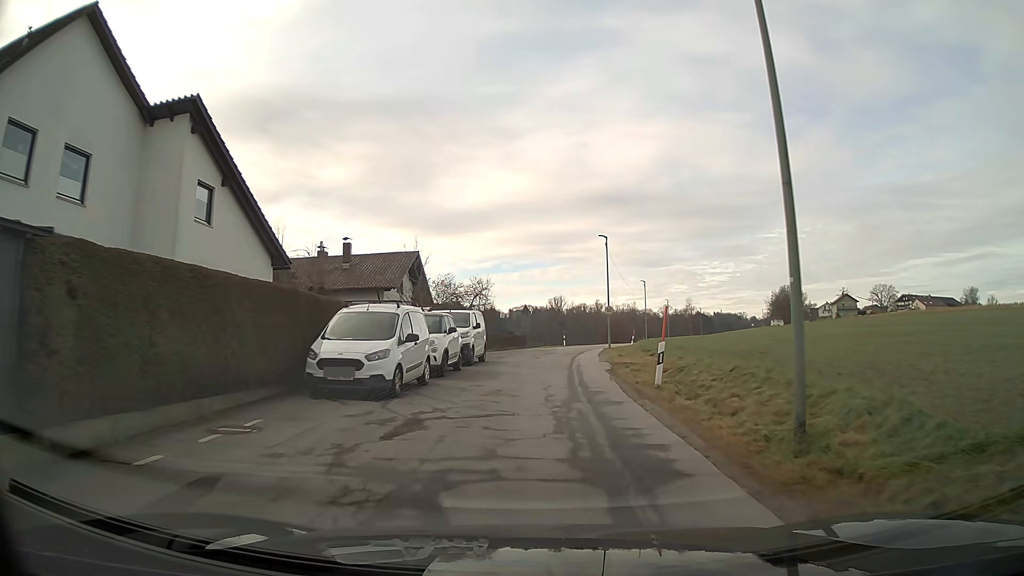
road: unclassified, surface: asphalt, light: Day
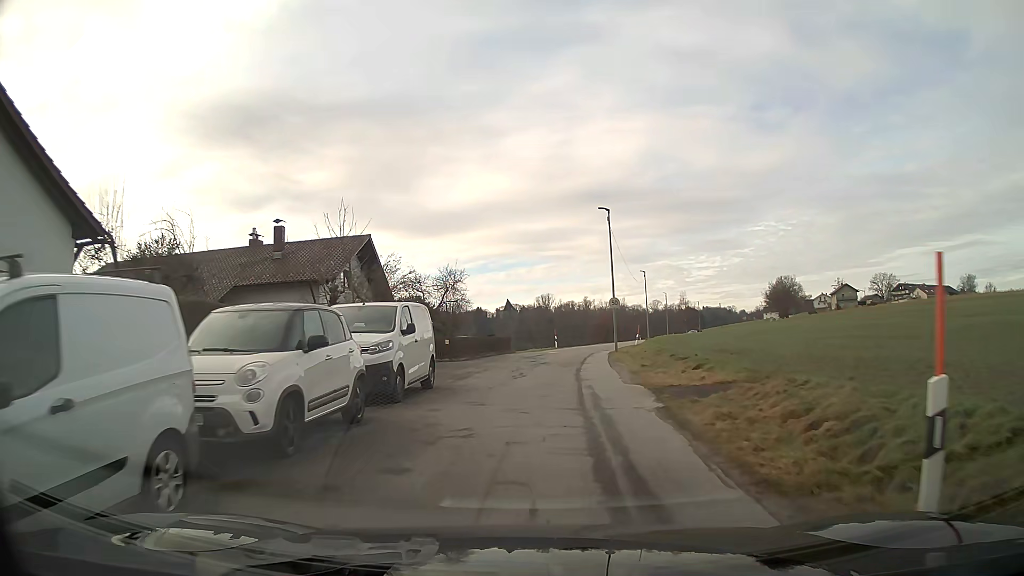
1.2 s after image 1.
(+0.1, +10.3) m; +1°
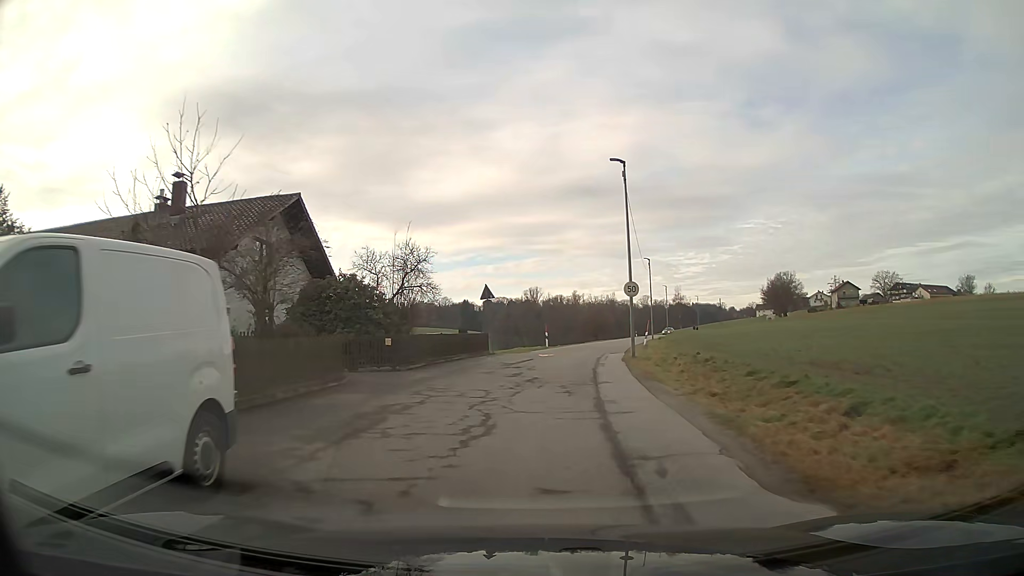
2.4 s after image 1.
(+0.1, +10.3) m; +1°
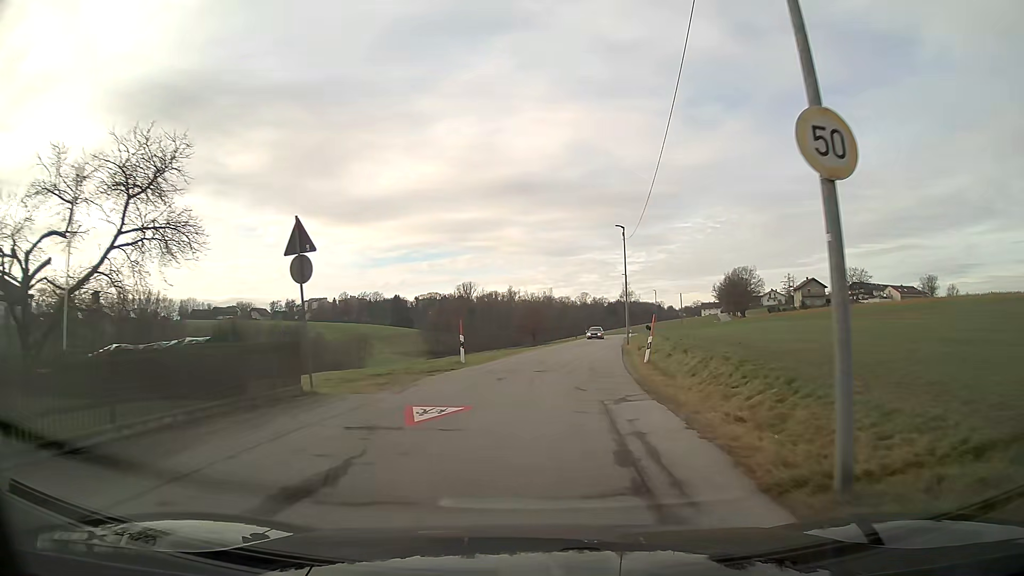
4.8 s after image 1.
(+1.0, +21.4) m; +6°
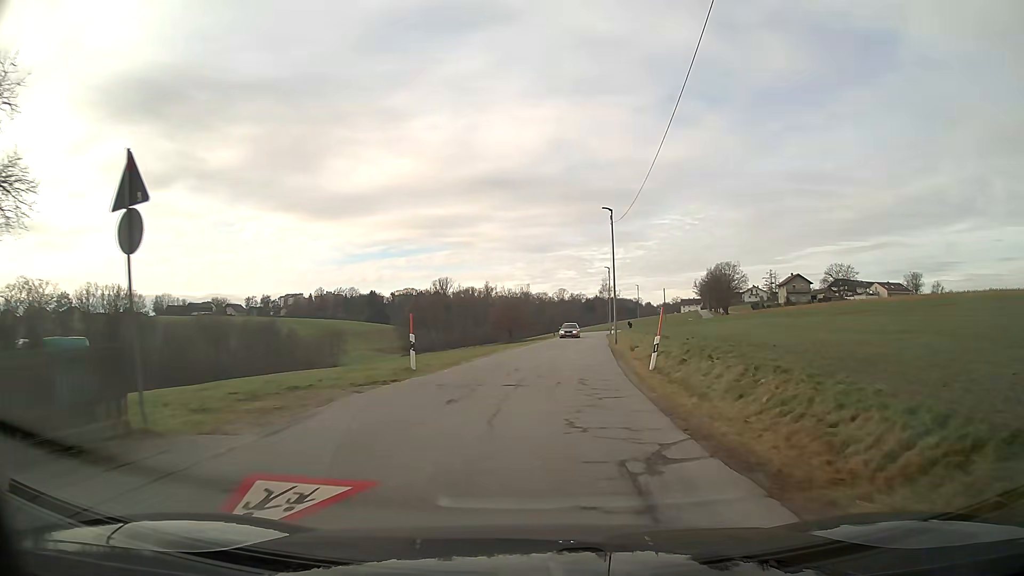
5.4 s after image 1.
(+0.1, +5.7) m; +2°
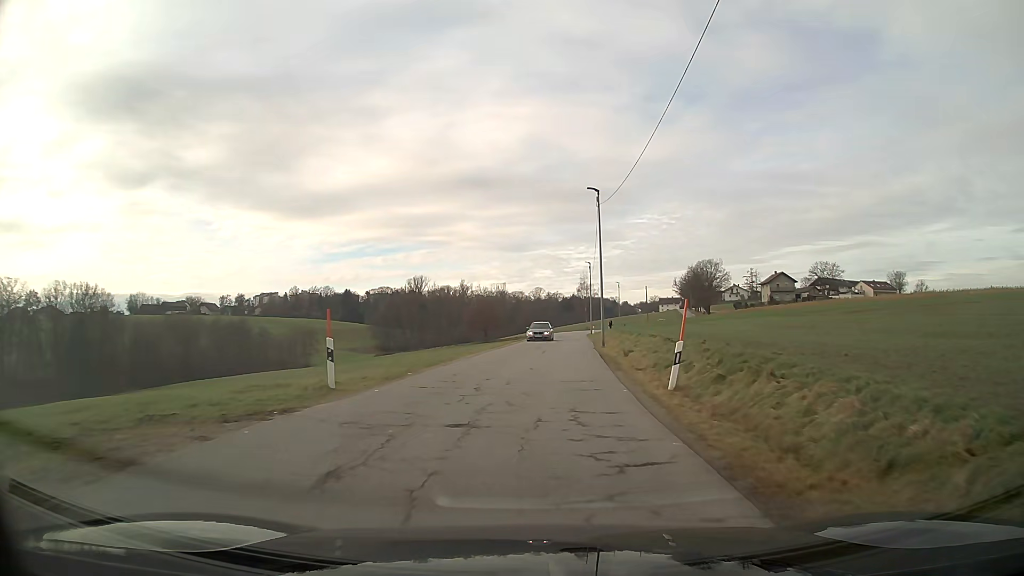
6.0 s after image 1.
(+0.1, +5.7) m; +2°
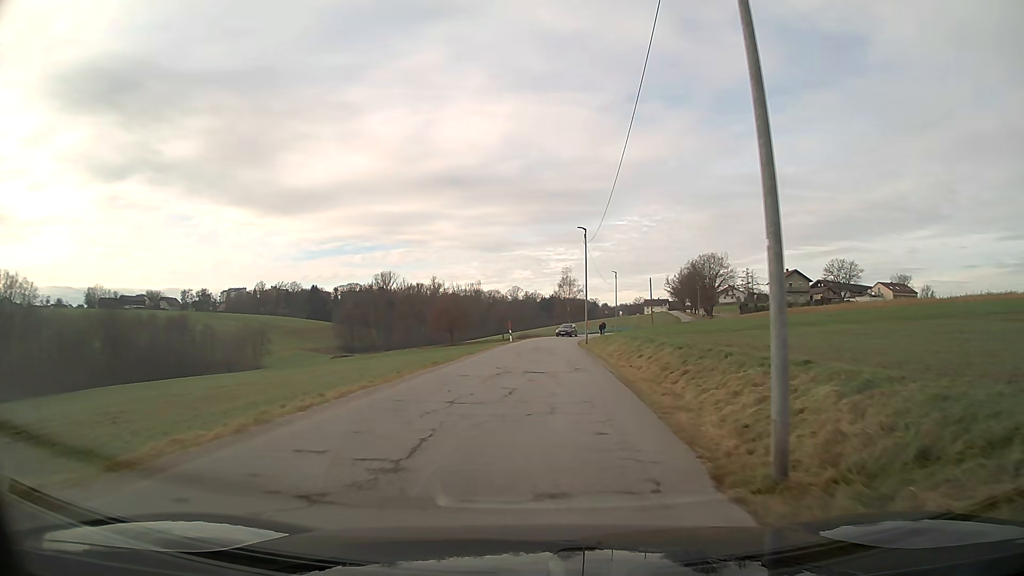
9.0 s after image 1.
(+0.9, +28.1) m; +2°
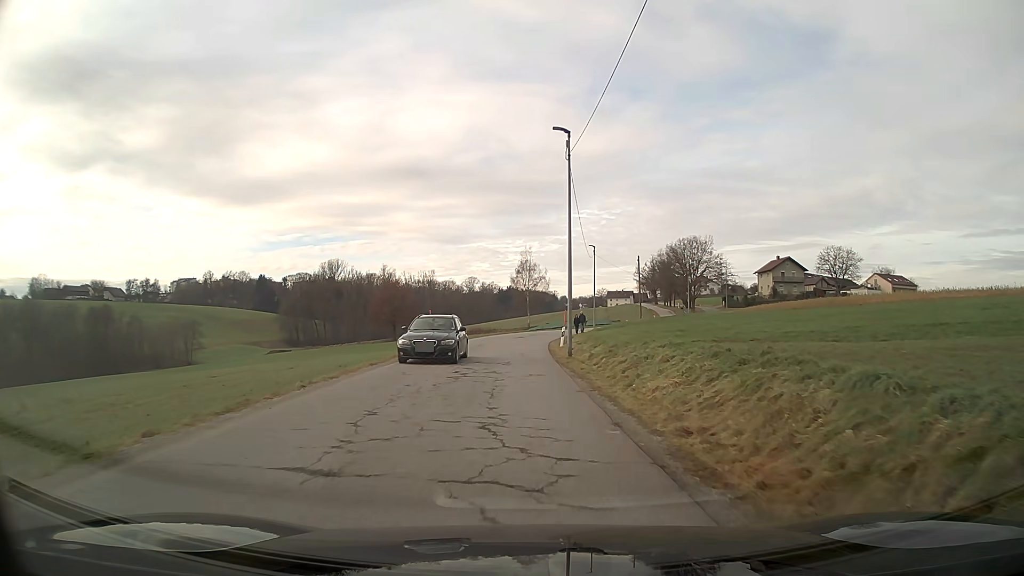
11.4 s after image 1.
(+0.8, +22.6) m; +3°
